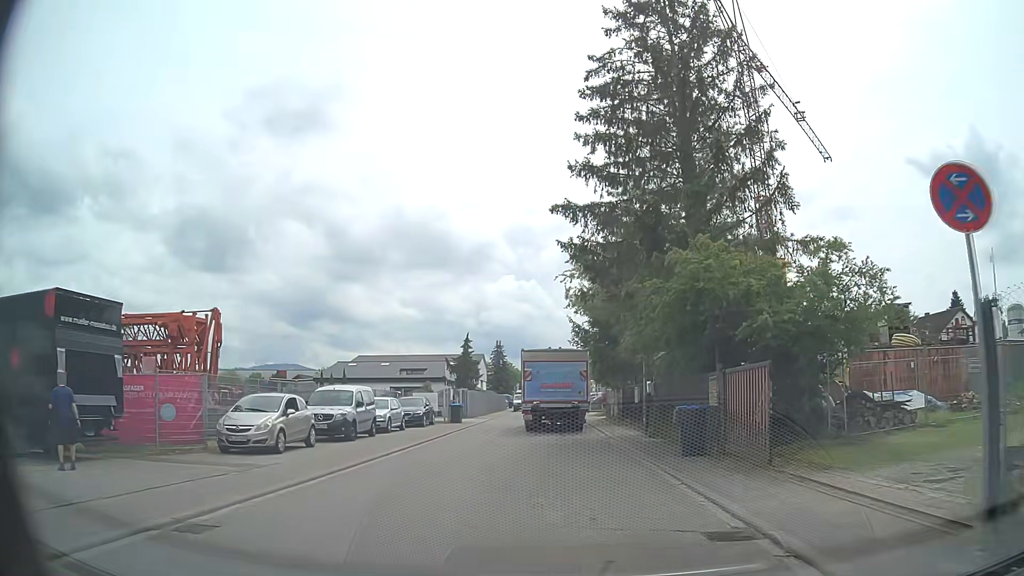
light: Day
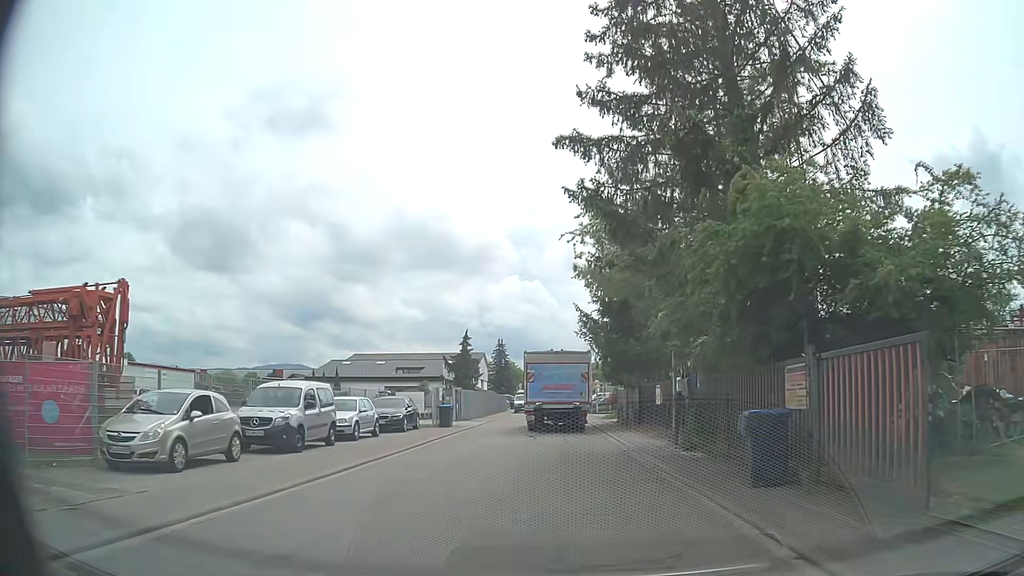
(0.0, +5.0) m; -1°
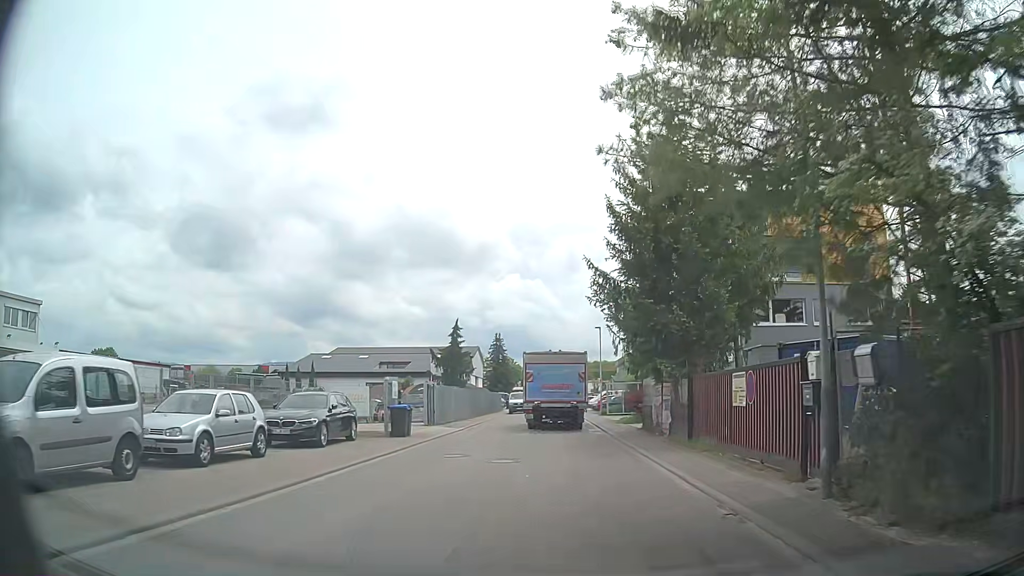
(0.0, +10.1) m; 0°
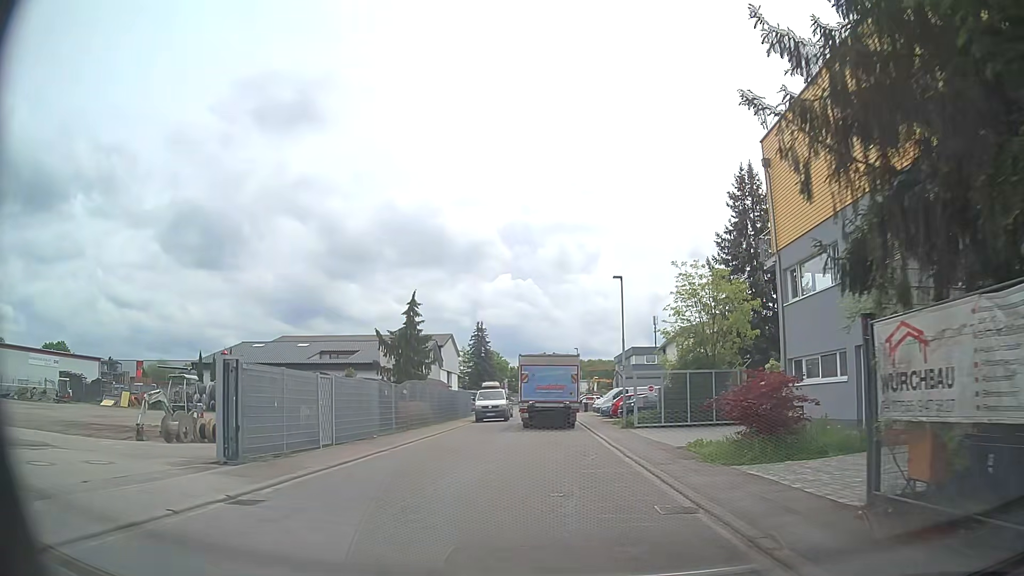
(+0.1, +20.4) m; +1°
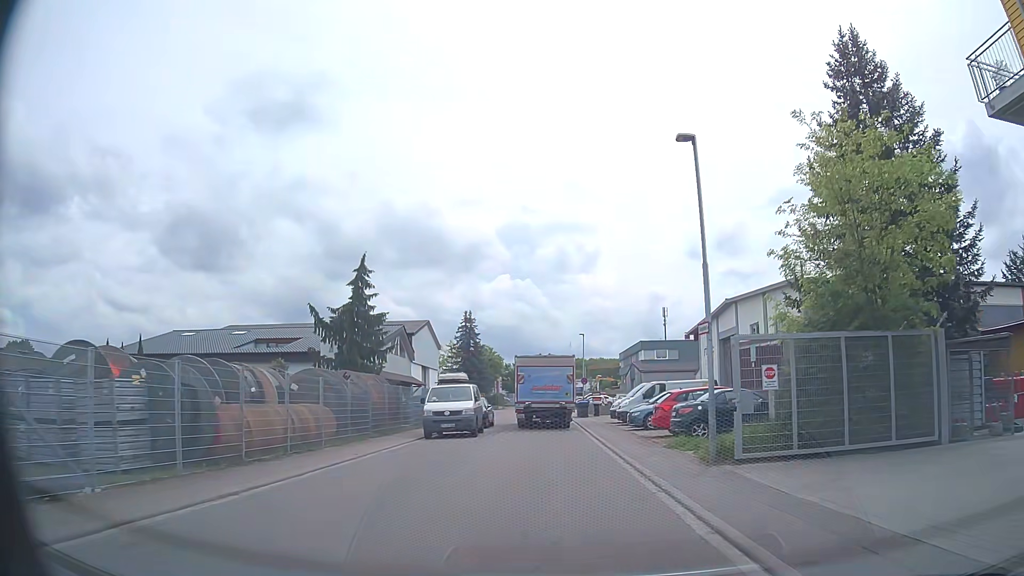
(0.0, +15.6) m; 0°
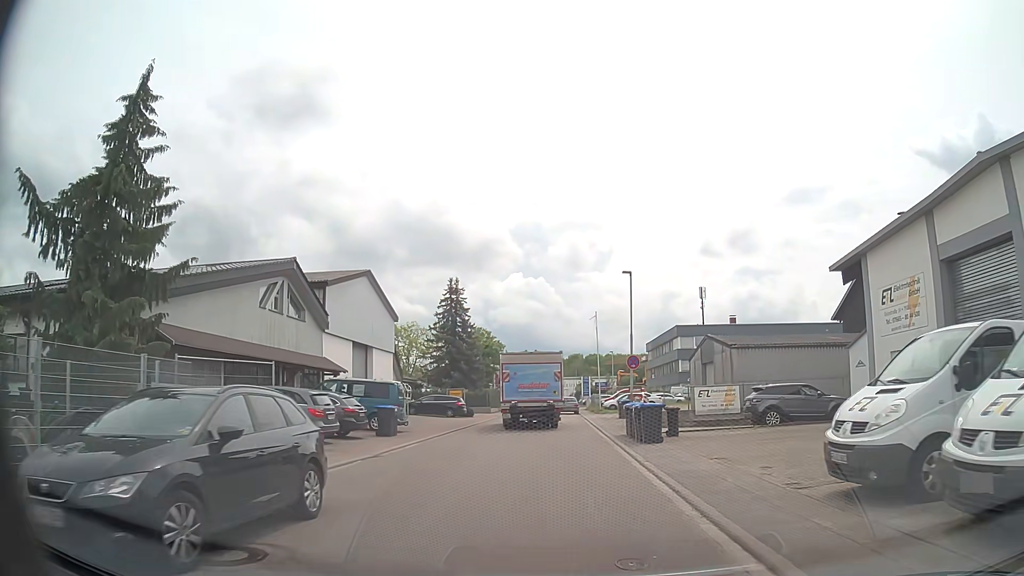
(-0.3, +26.7) m; -1°
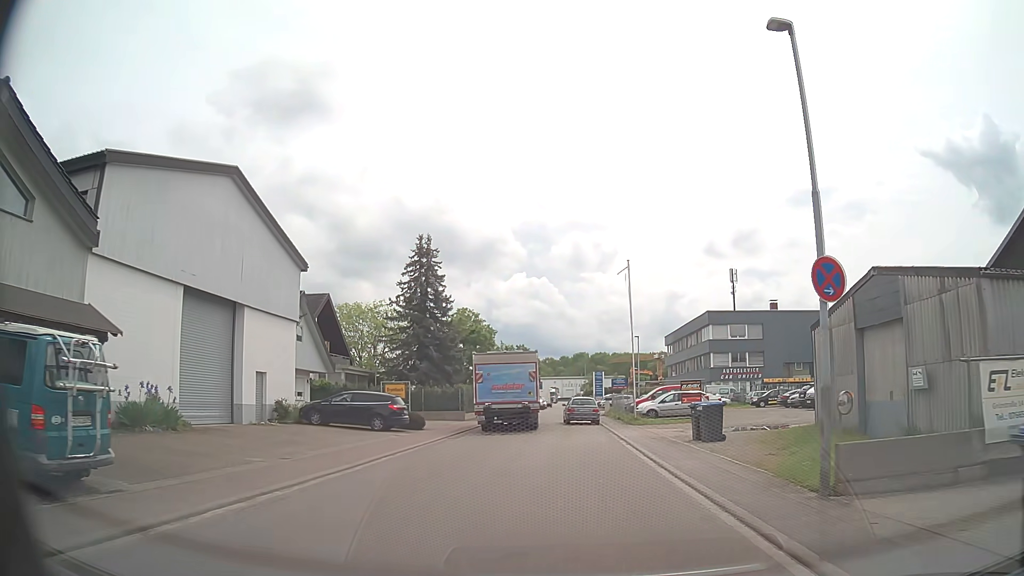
(-0.2, +19.9) m; 0°
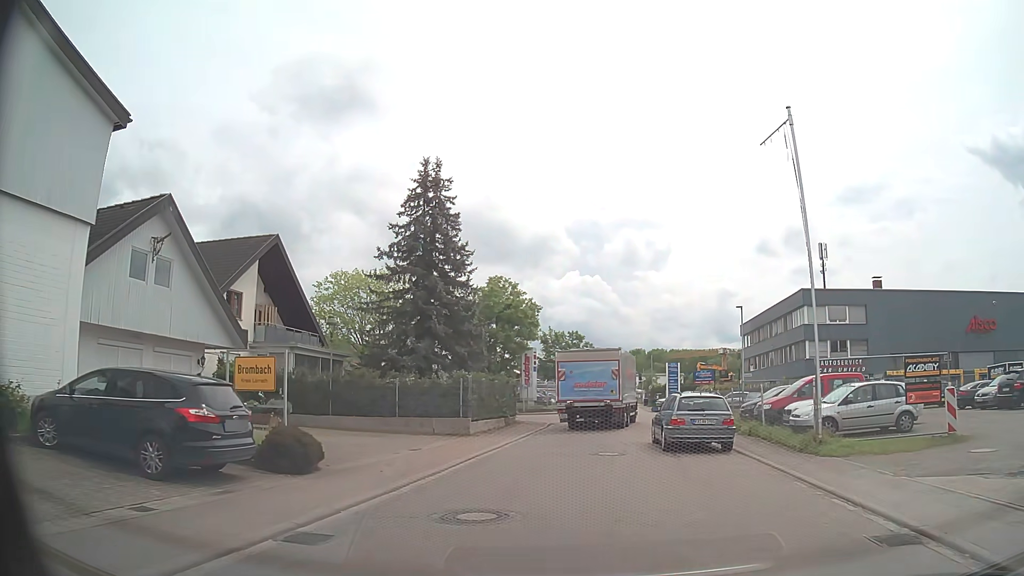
(-0.8, +17.8) m; -4°
(0, +10) (0, +20) (+2, +30) (+5, +39) (+13, +46) (+23, +46) (+32, +46) (+42, +45) (+52, +44) (+62, +44) m
